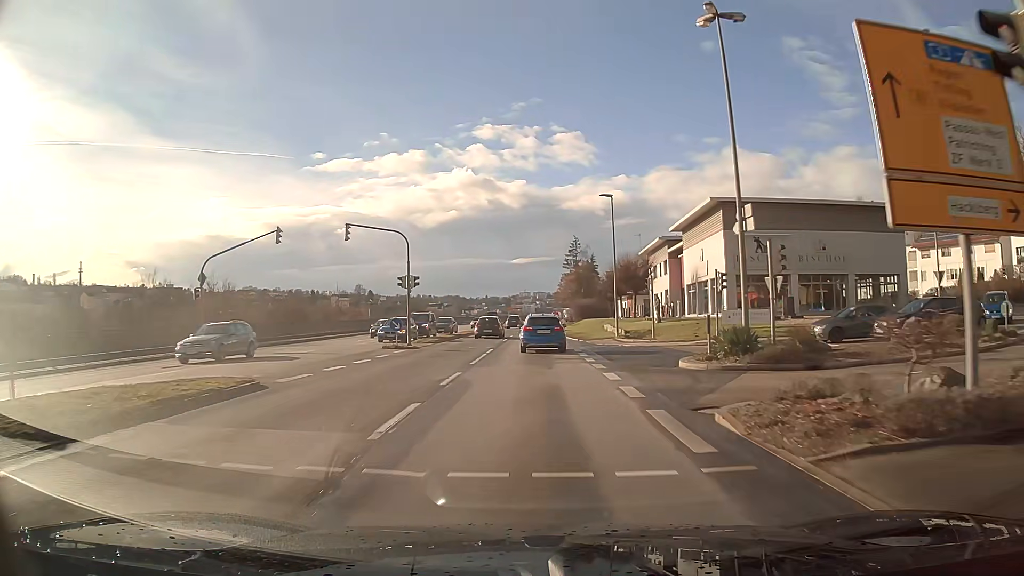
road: primary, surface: asphalt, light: Day
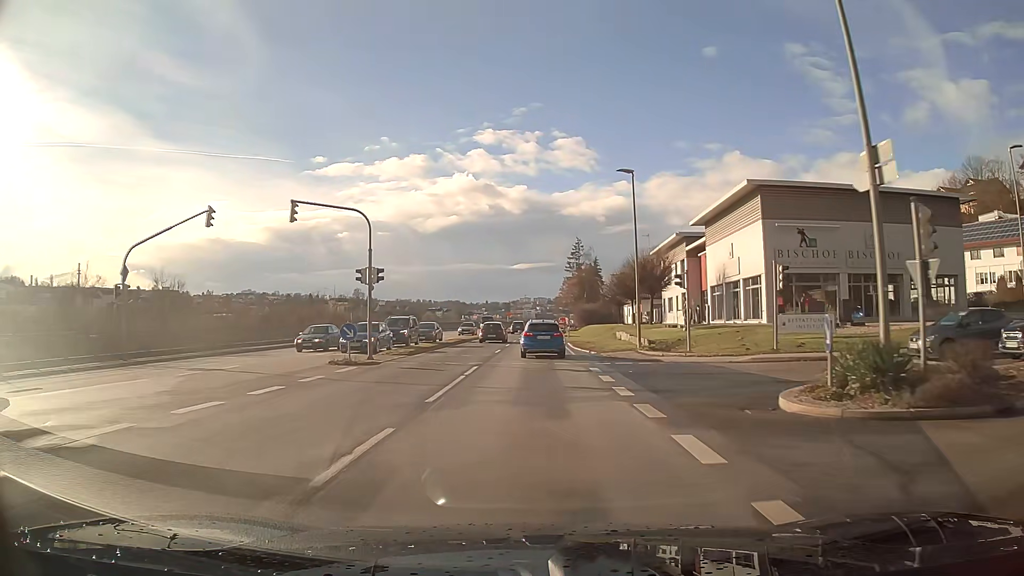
(0.0, +7.8) m; 0°
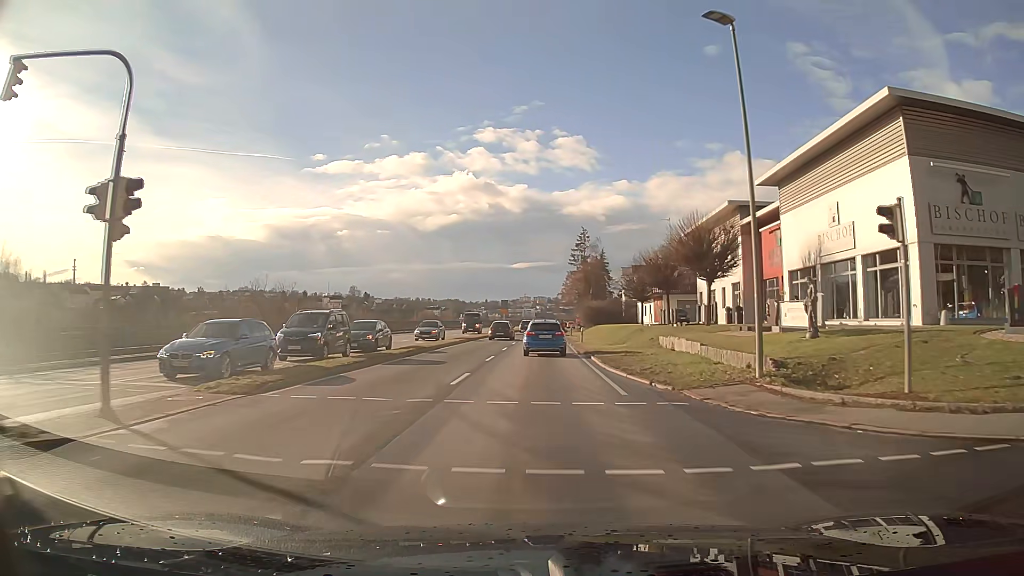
(0.0, +16.2) m; 0°
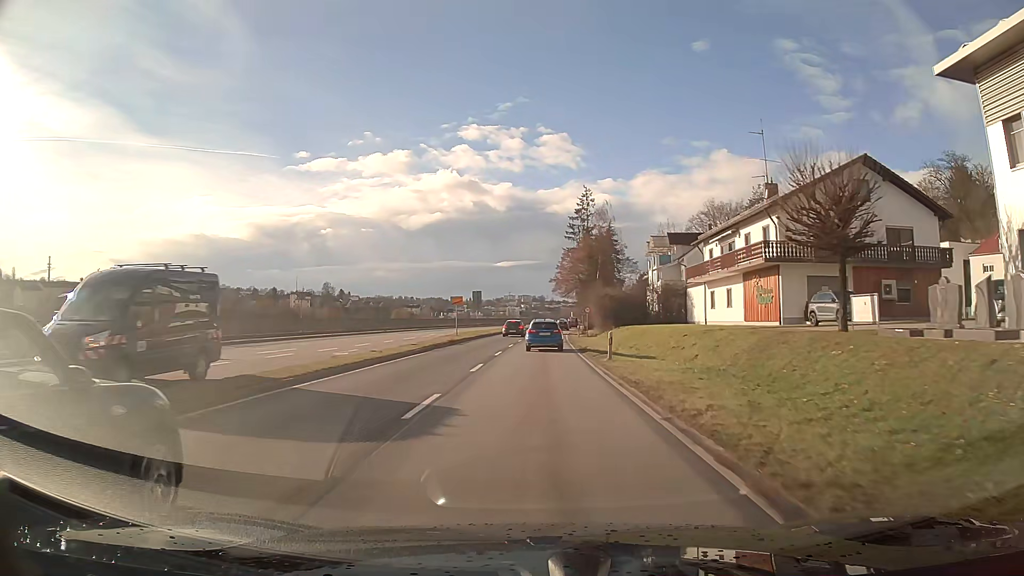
(+0.4, +41.7) m; +1°
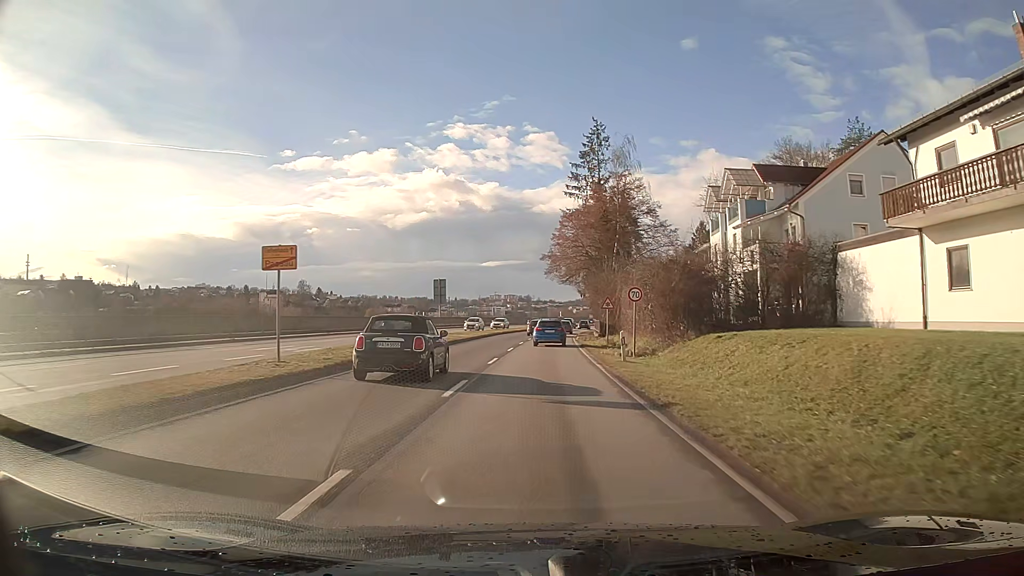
(+0.3, +33.7) m; +1°
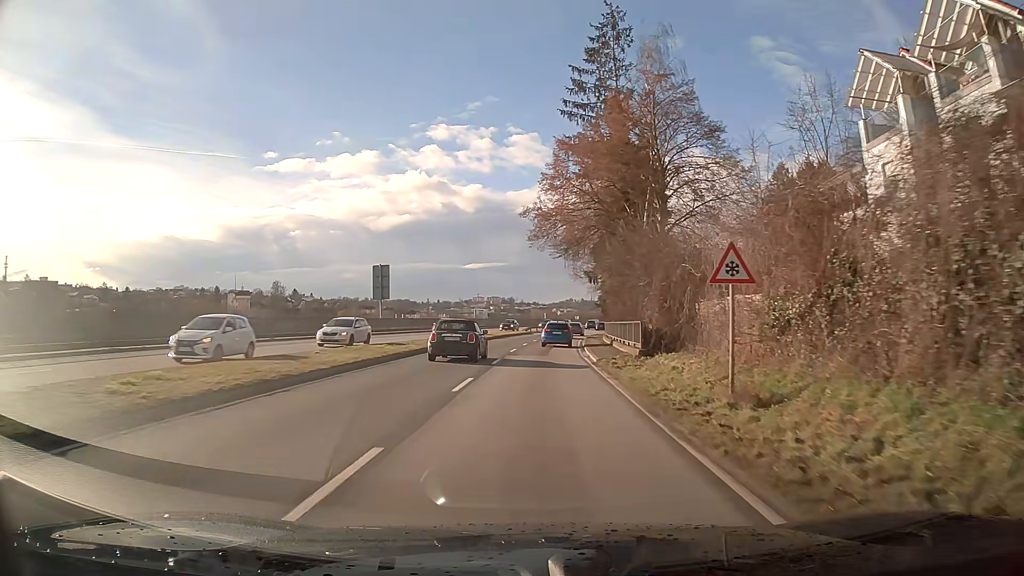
(+0.3, +26.1) m; +1°
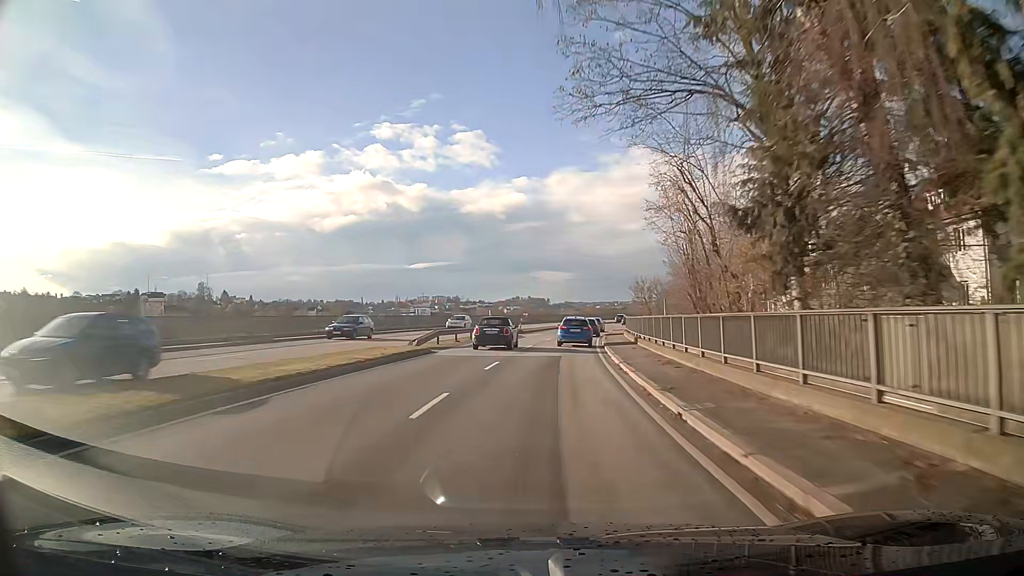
(+1.7, +49.7) m; +5°
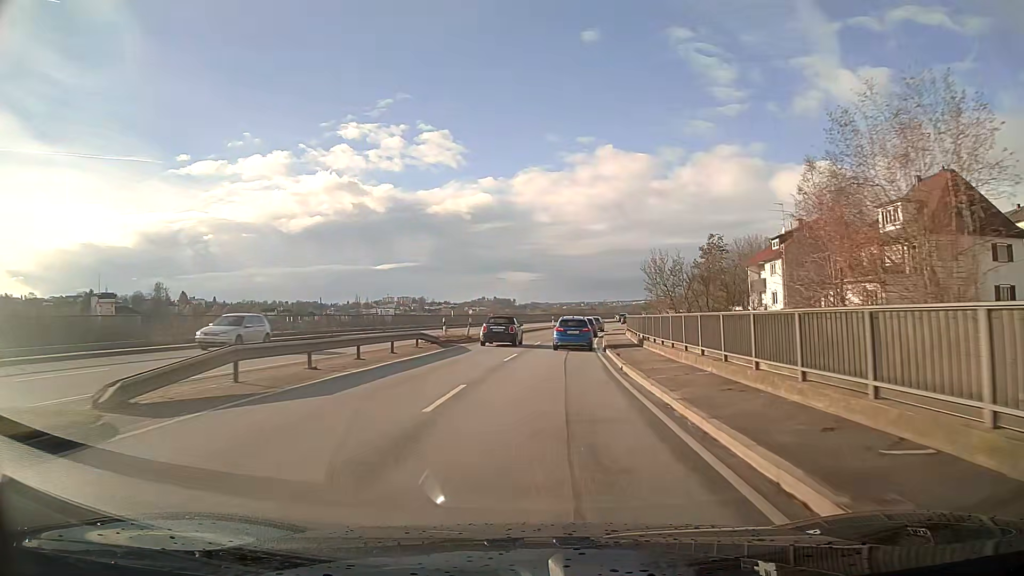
(+0.5, +20.4) m; +3°
(0, +10) (+1, +20) (+1, +30) (+2, +40) (+3, +50) (+5, +60) (+6, +70) (+8, +79) (+10, +89) (+13, +99) m
